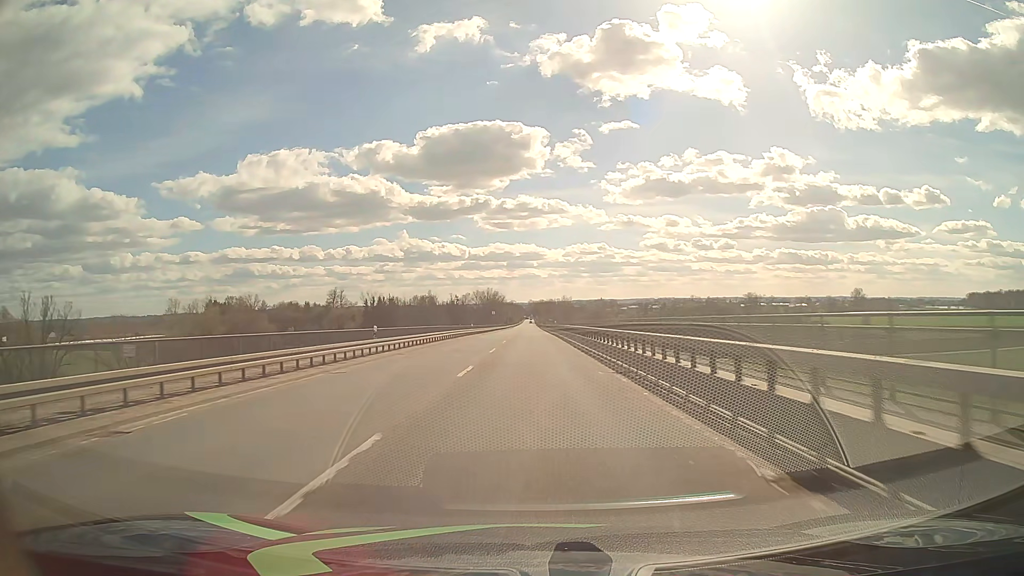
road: primary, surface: asphalt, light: Day
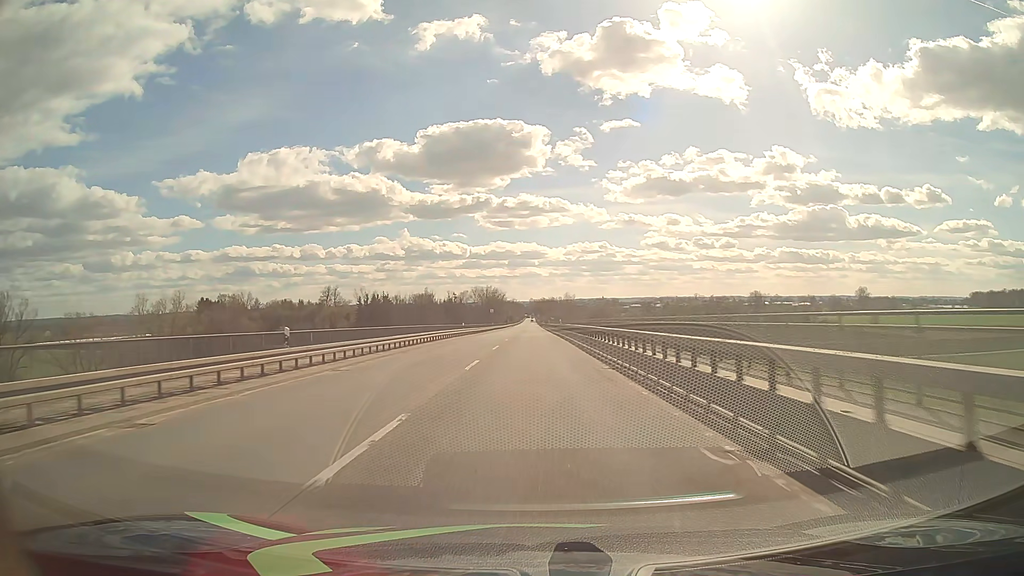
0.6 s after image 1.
(0.0, +10.8) m; 0°
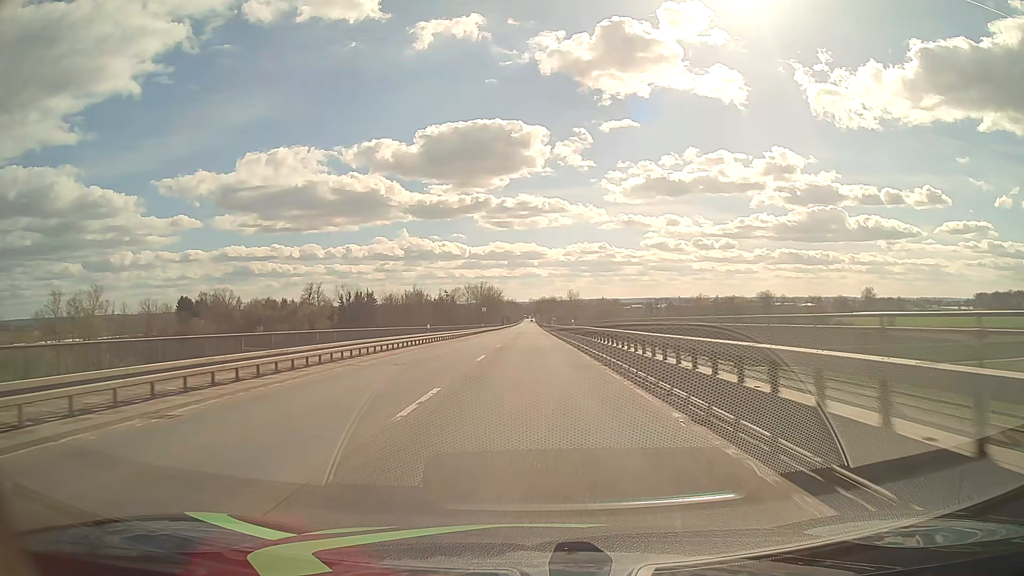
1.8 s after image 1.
(0.0, +21.6) m; 0°
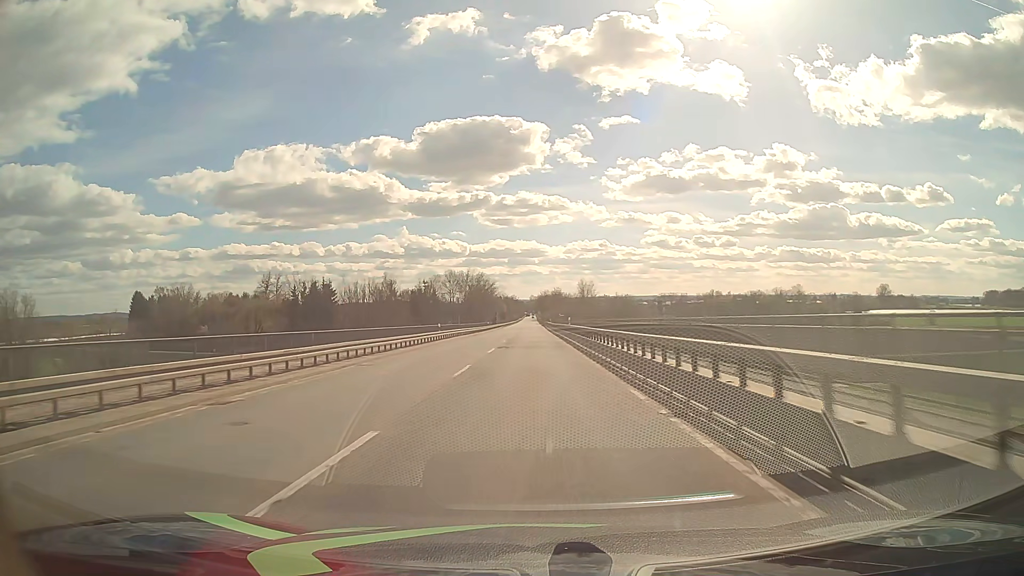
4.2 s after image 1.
(0.0, +43.2) m; 0°
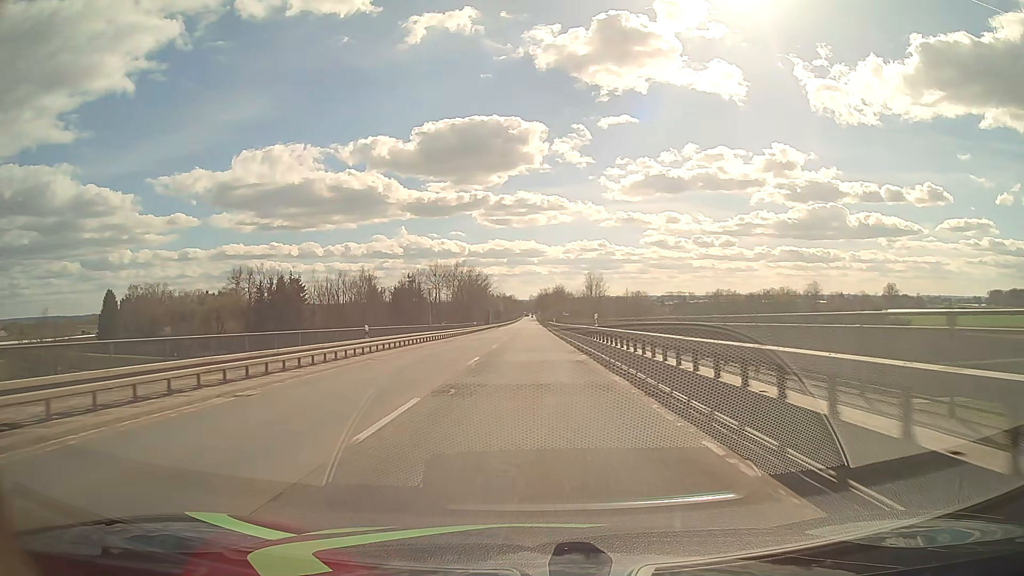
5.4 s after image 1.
(0.0, +21.6) m; 0°
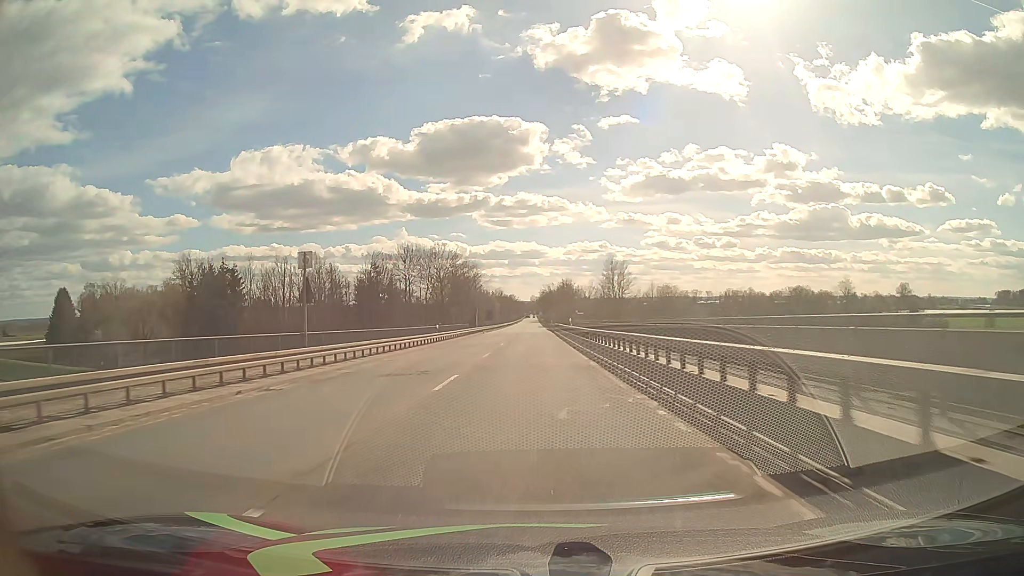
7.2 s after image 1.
(0.0, +32.4) m; 0°
(0, +10) (0, +20) (0, +30) (0, +40) (0, +50) (0, +60) (0, +70) (0, +80) (0, +90) (0, +100) m
